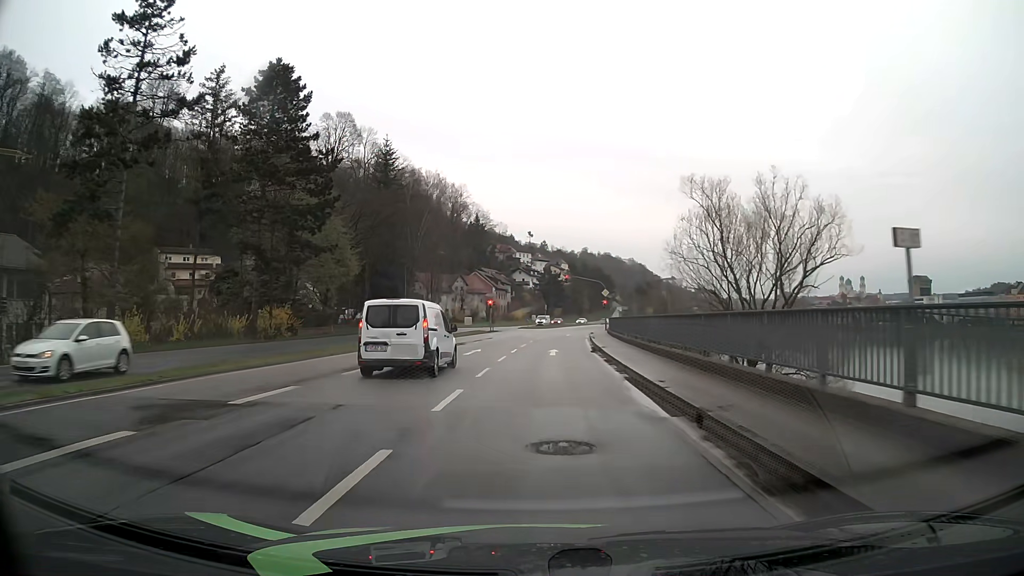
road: primary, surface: asphalt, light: Day
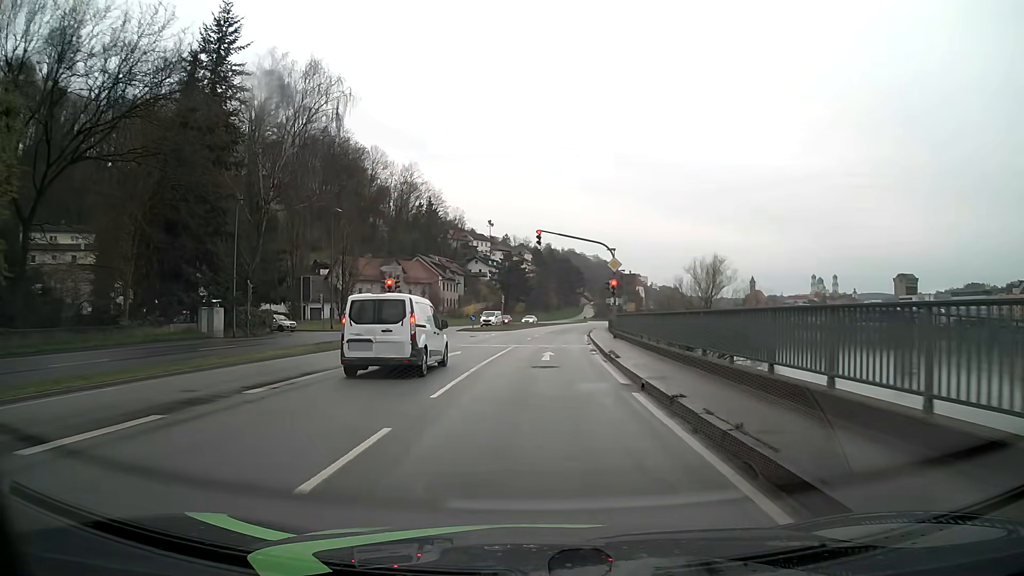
(+1.1, +34.4) m; +3°
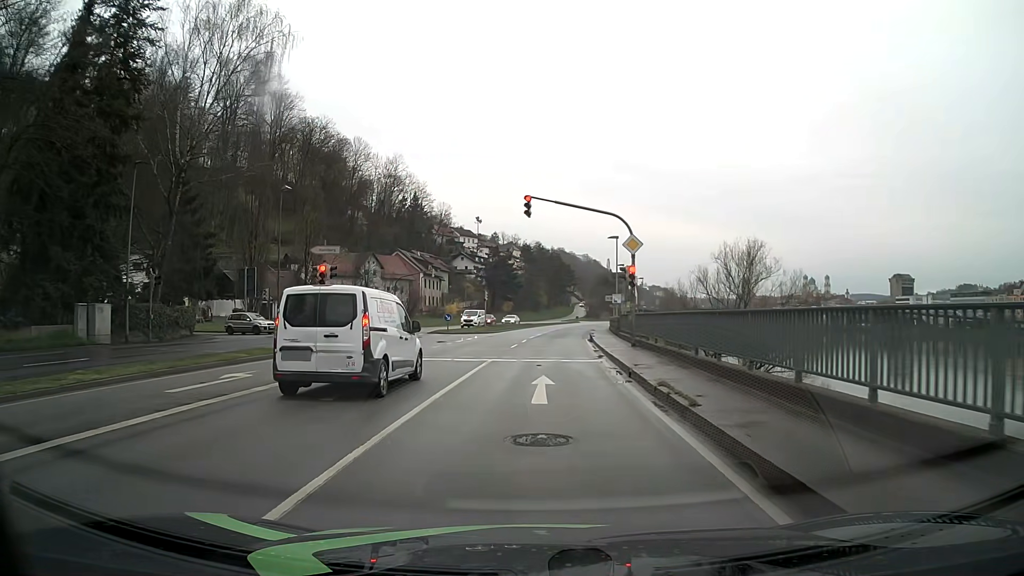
(+0.1, +9.9) m; +1°
(0, +10) (0, +20) (+1, +30) (+1, +40) (+2, +50) (+3, +60) (+4, +70) (+5, +80) (+7, +90) (+8, +100) m
